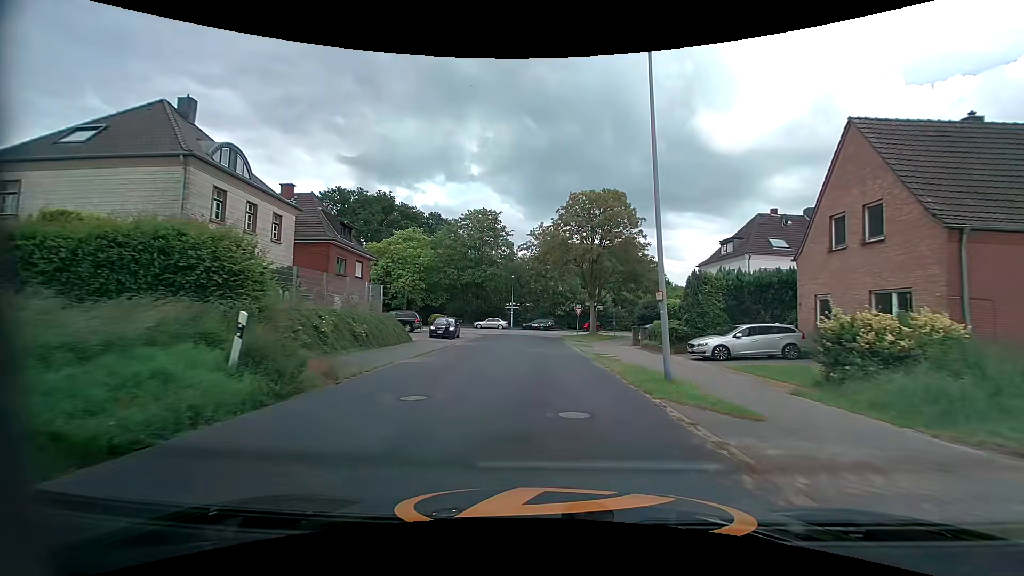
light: Day
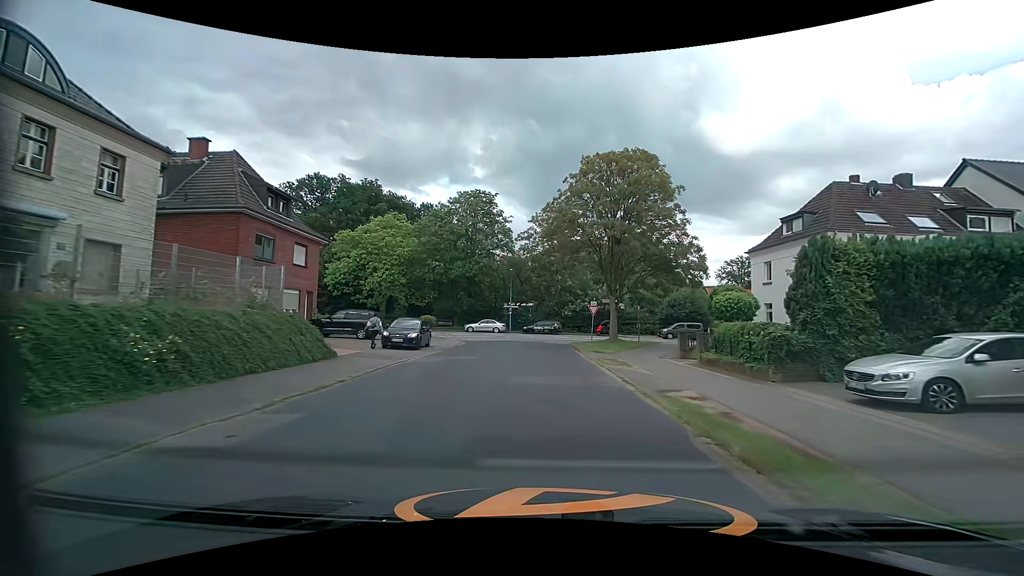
(-0.1, +10.9) m; 0°
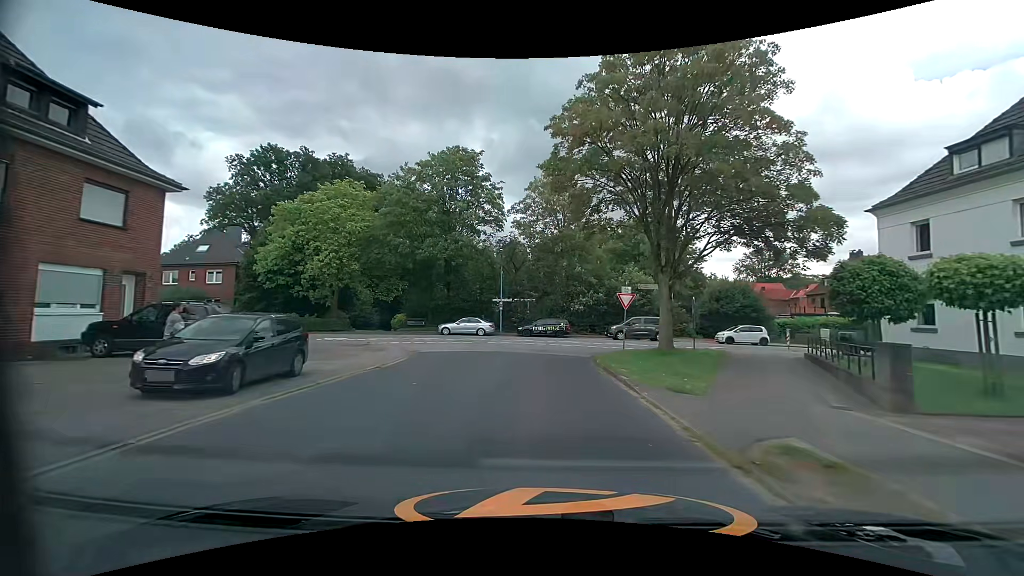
(-0.1, +14.1) m; -1°
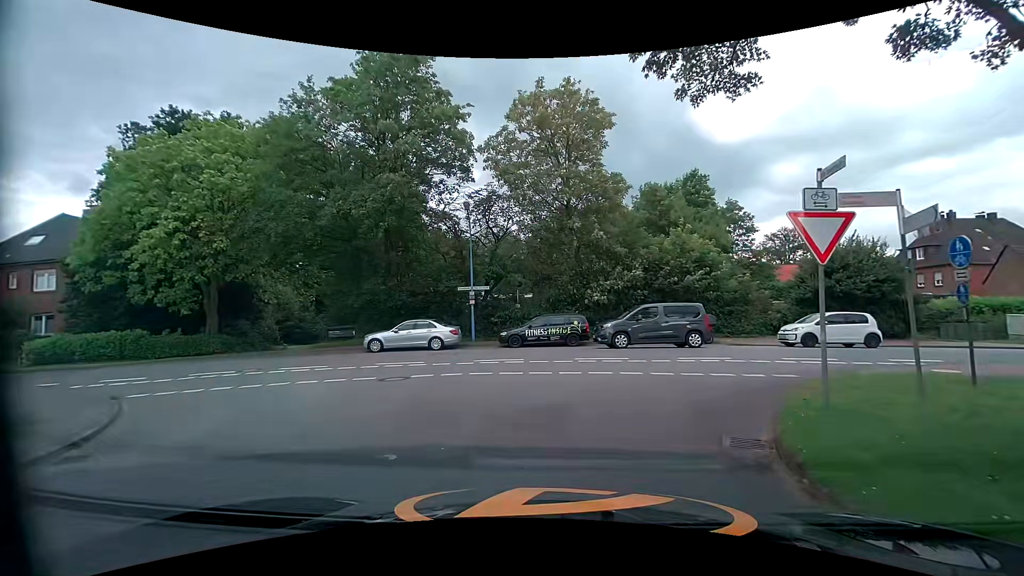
(+0.2, +16.3) m; +2°
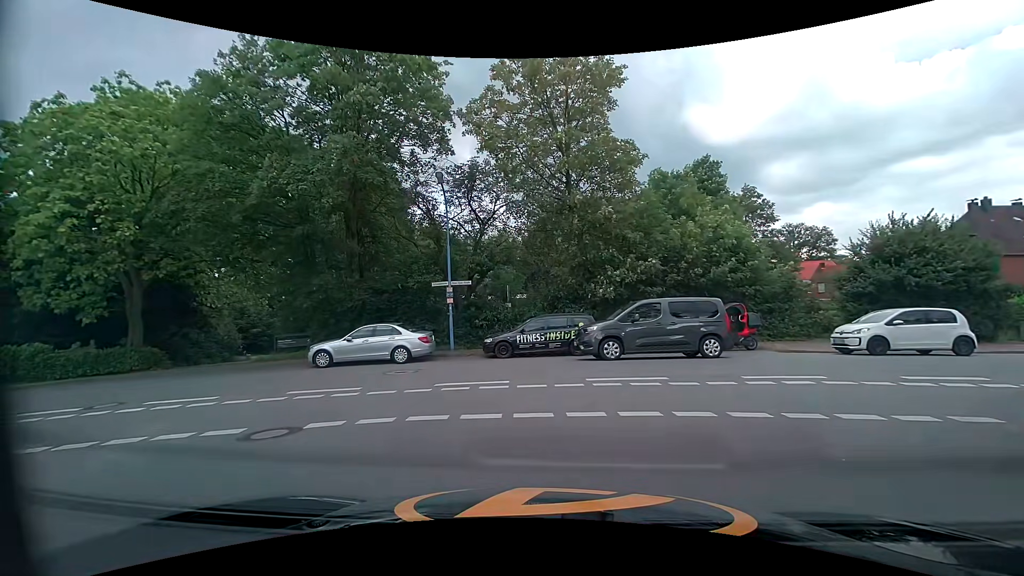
(-0.1, +5.0) m; 0°
